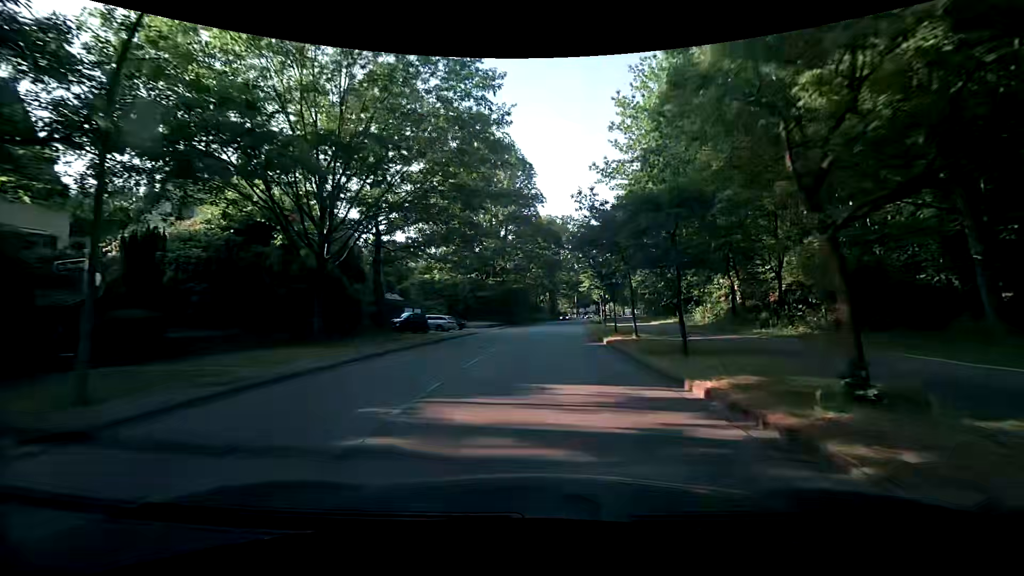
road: tertiary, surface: asphalt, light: Day
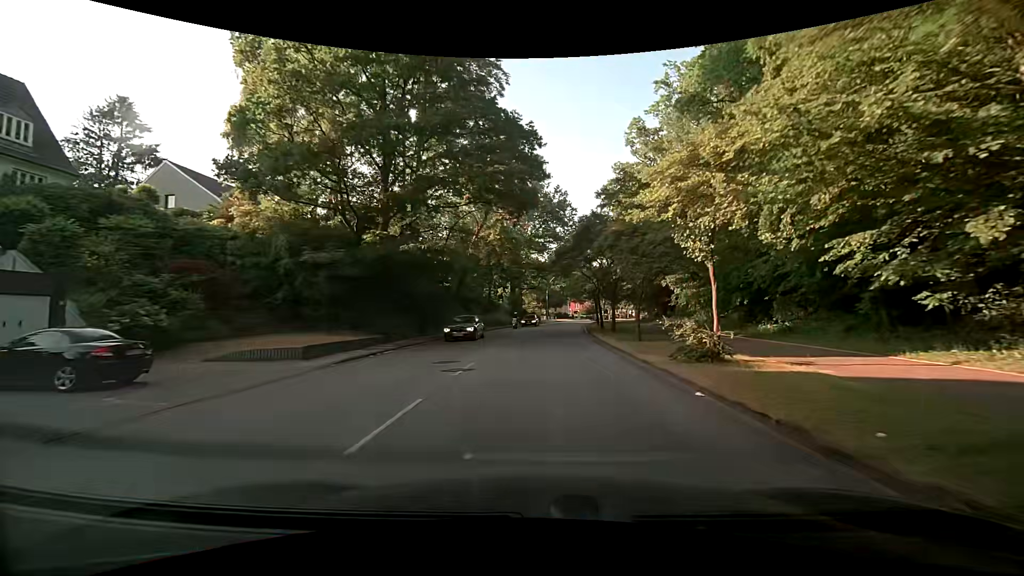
(+1.8, +37.7) m; +5°
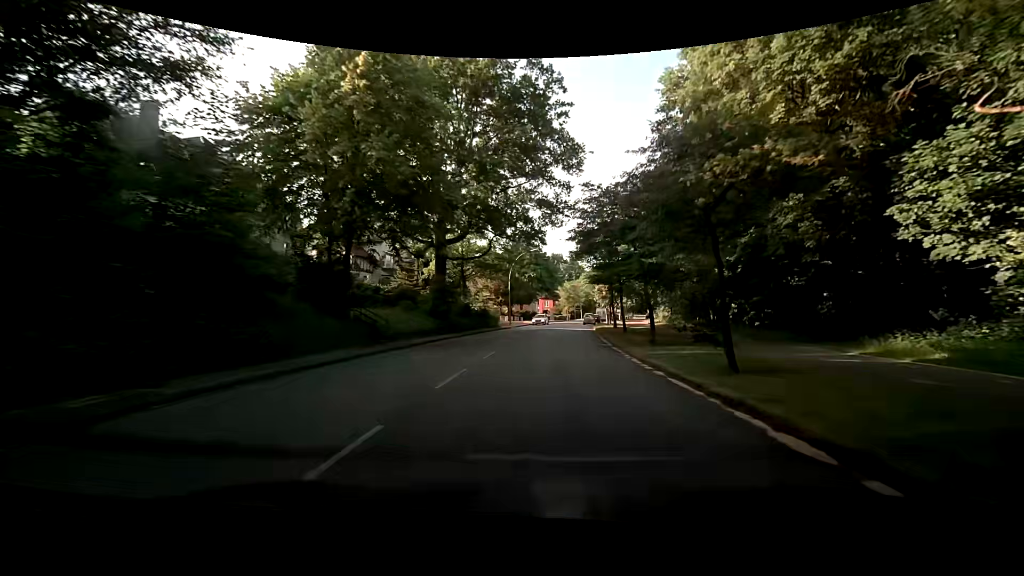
(+1.1, +38.0) m; +2°
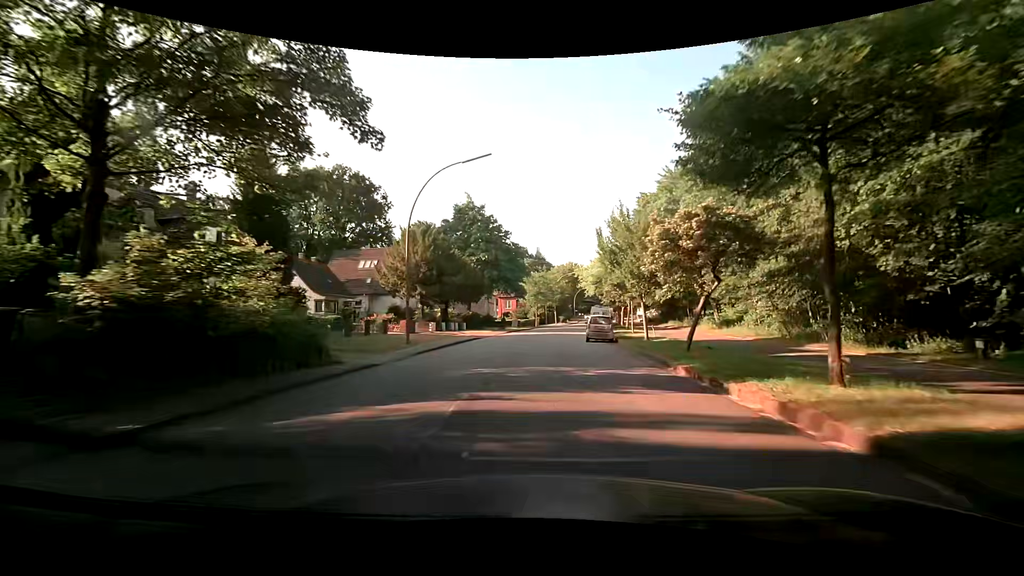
(+2.6, +38.2) m; +6°
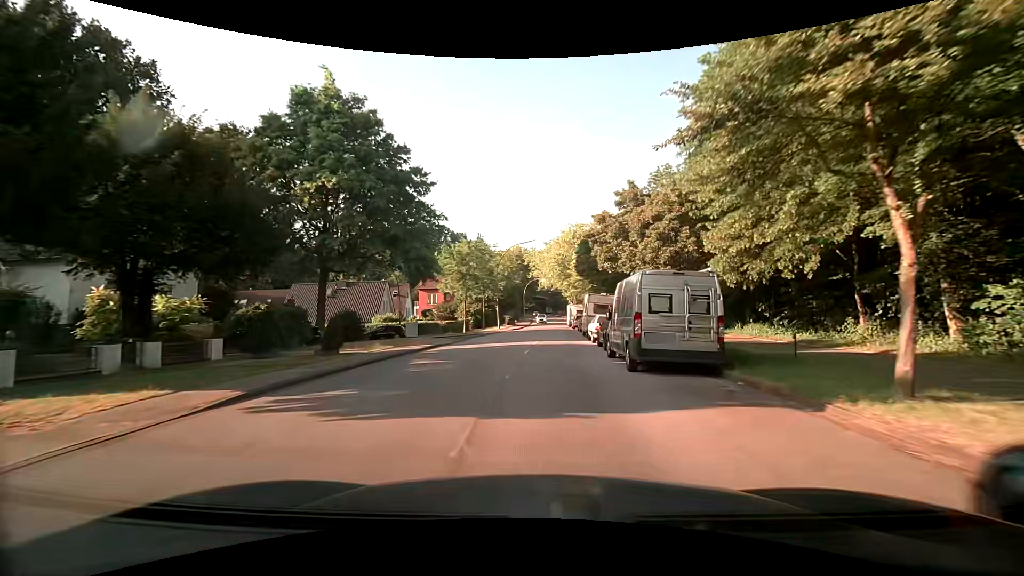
(+2.0, +38.3) m; +6°
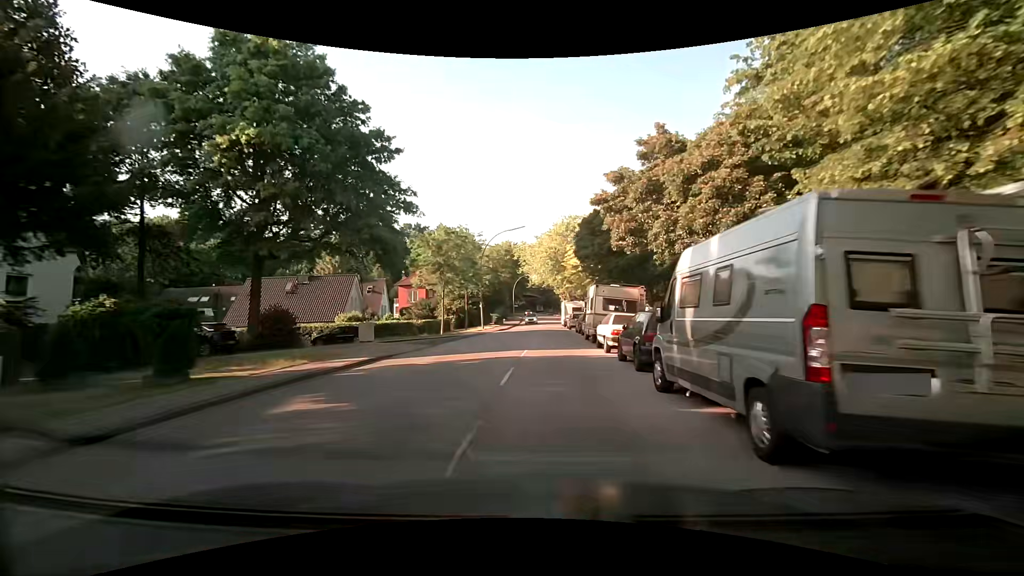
(+0.1, +7.7) m; +1°
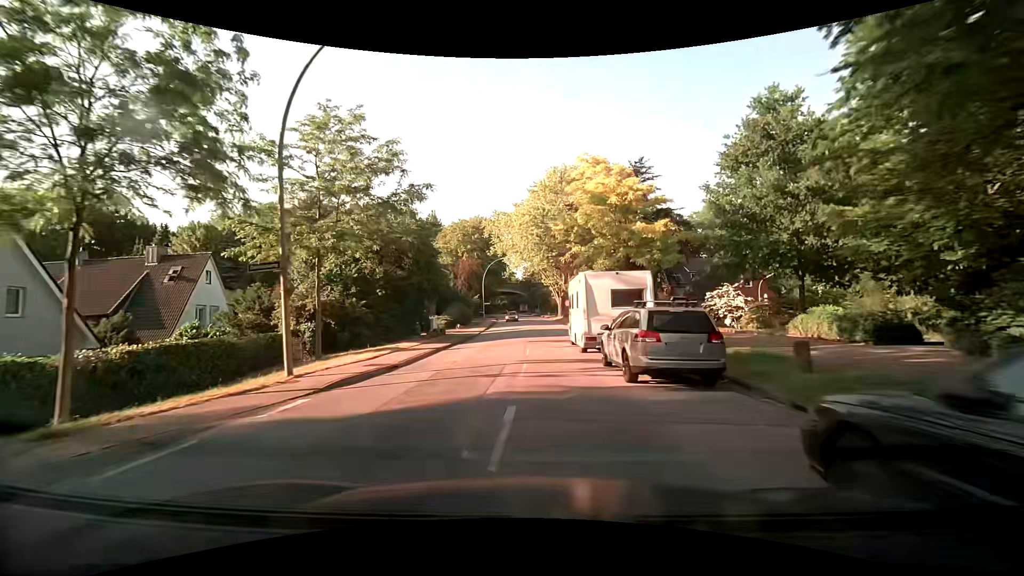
(+1.1, +34.8) m; +2°
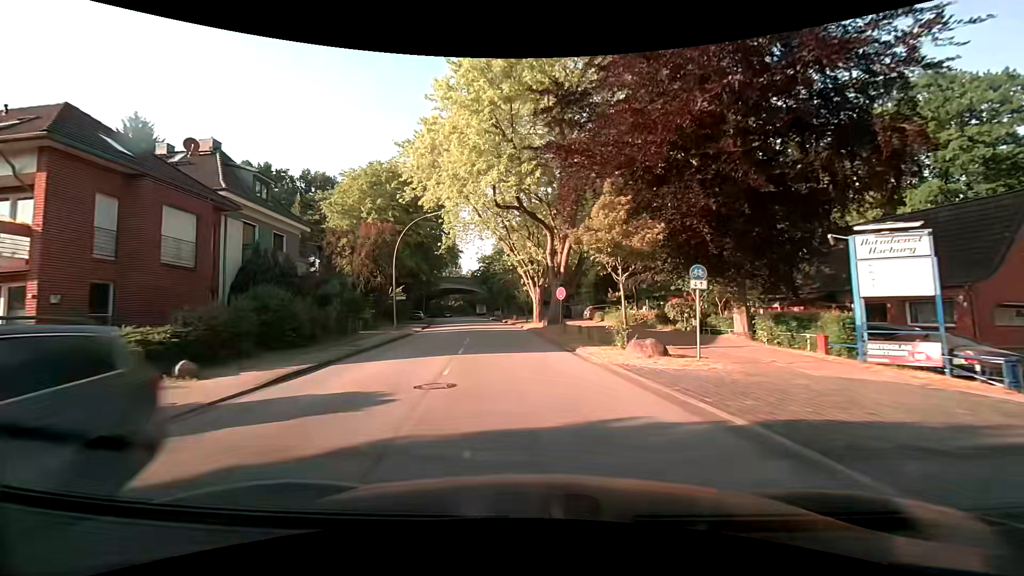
(+0.6, +35.6) m; +5°
(0, +10) (-1, +20) (-2, +30) (-3, +40) (-5, +50) (-6, +60) (-8, +69) (-10, +79) (-12, +89) (-14, +99) m
